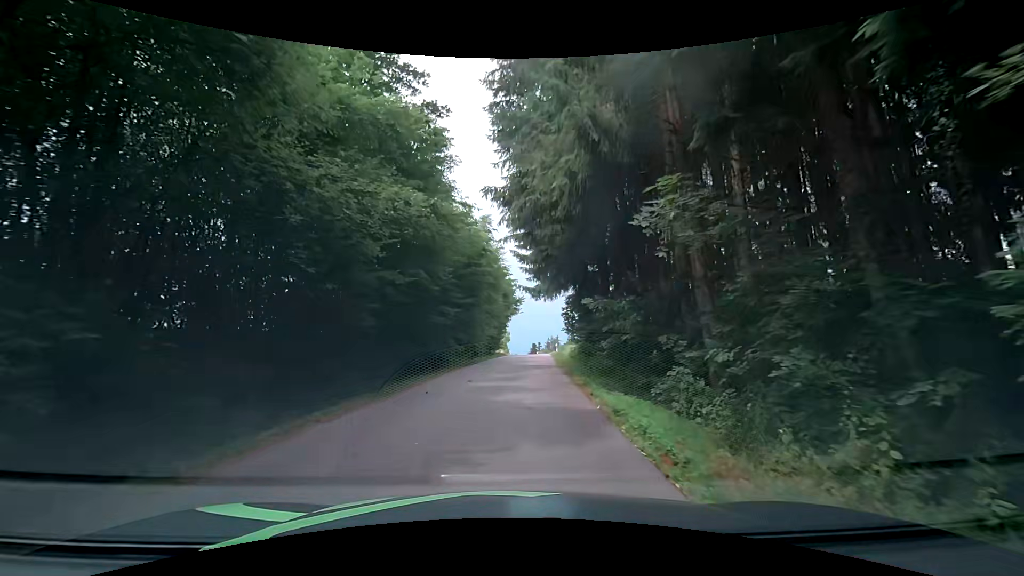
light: Day
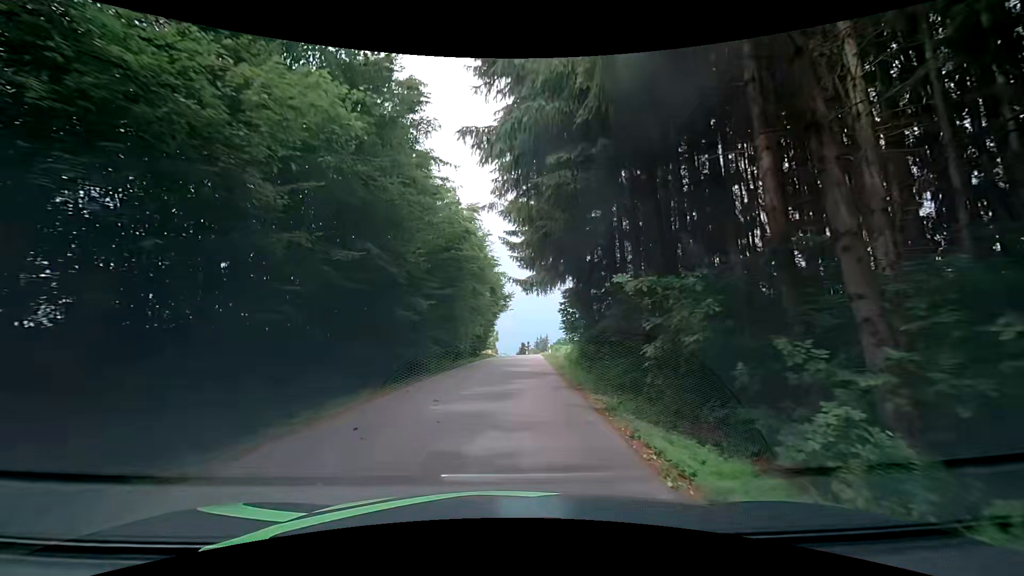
(+0.1, +4.8) m; +2°
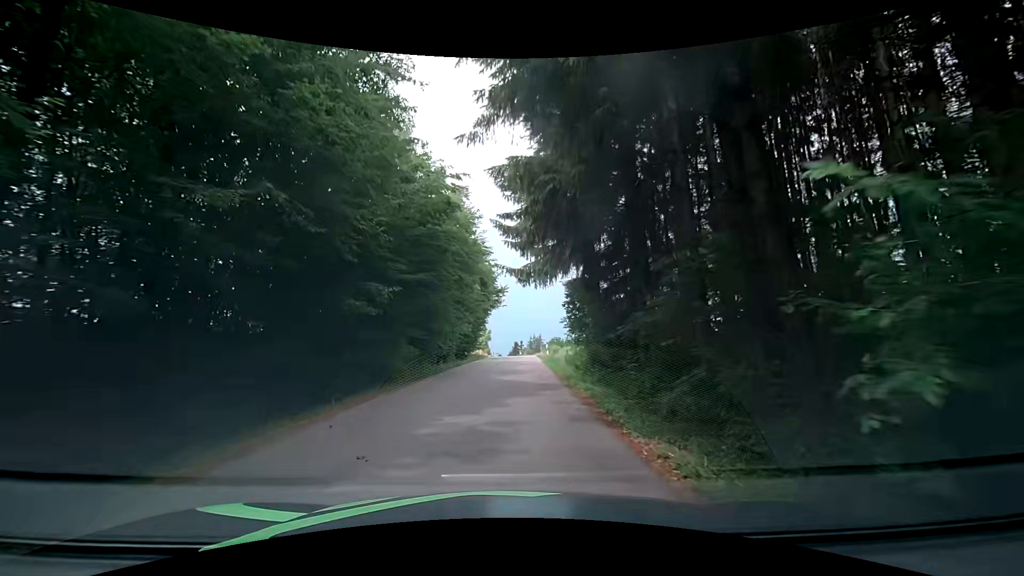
(0.0, +4.9) m; 0°
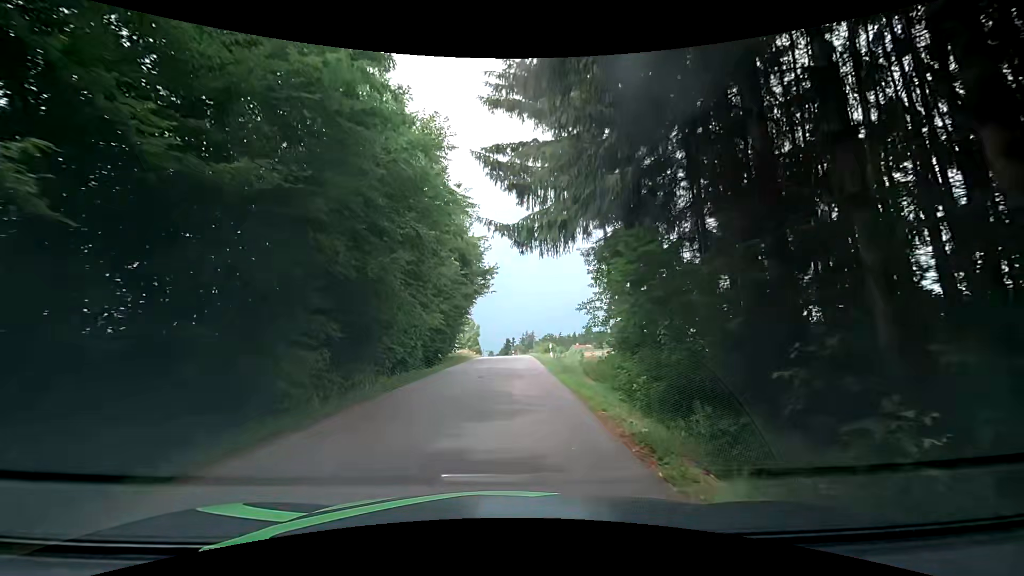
(+0.2, +10.1) m; 0°
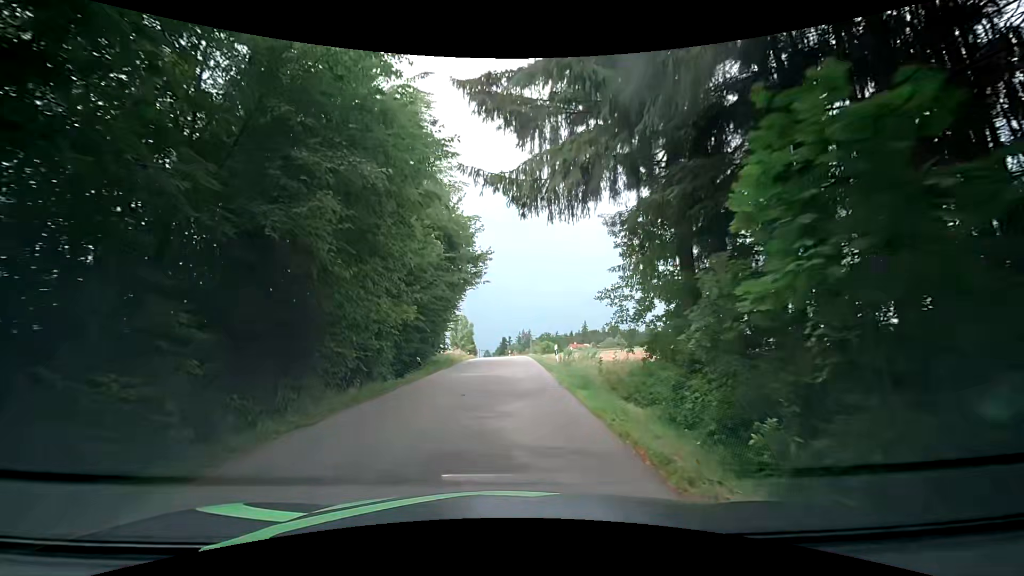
(+0.2, +5.3) m; +3°
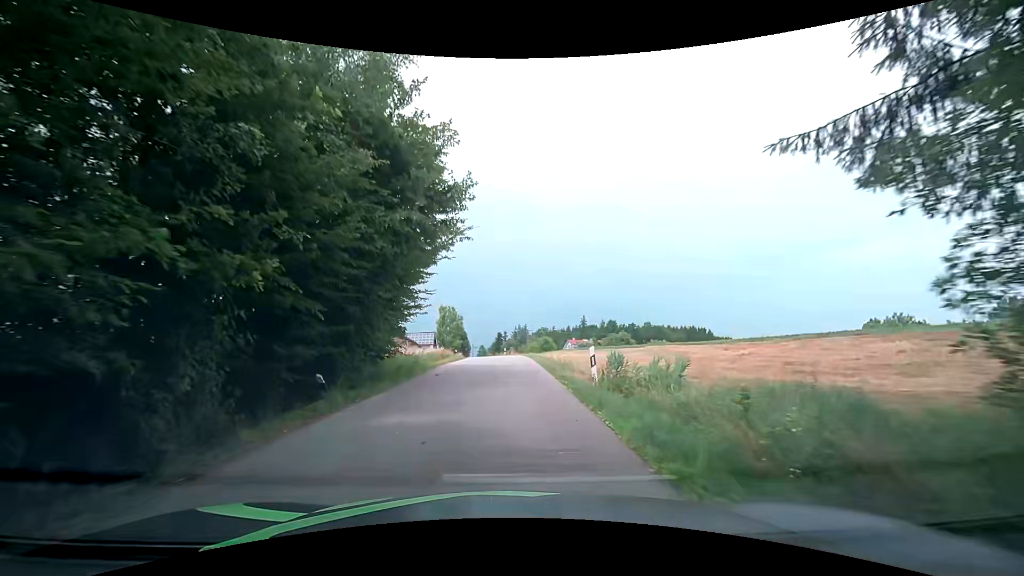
(+0.2, +10.9) m; +2°
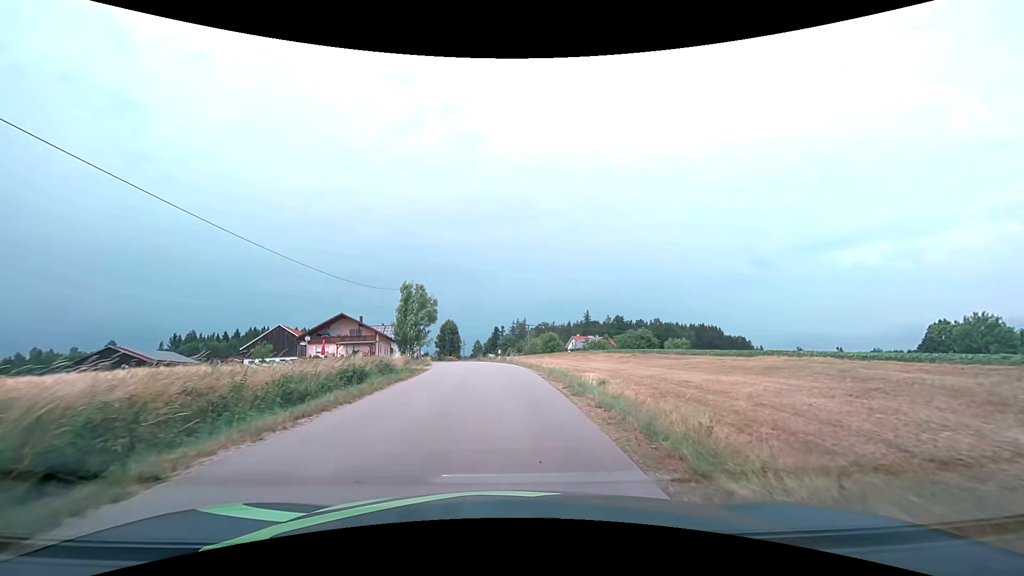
(-0.3, +22.3) m; -2°
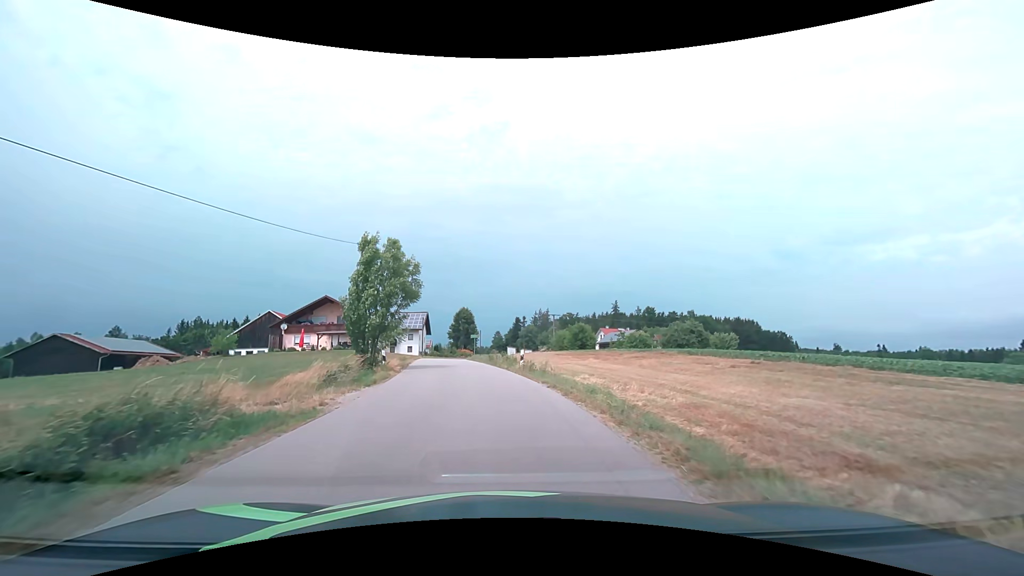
(-0.1, +17.1) m; -2°
(0, +10) (-1, +20) (-2, +30) (-4, +40) (-5, +50) (-6, +60) (-6, +70) (-6, +80) (-5, +90) (-3, +100) m
